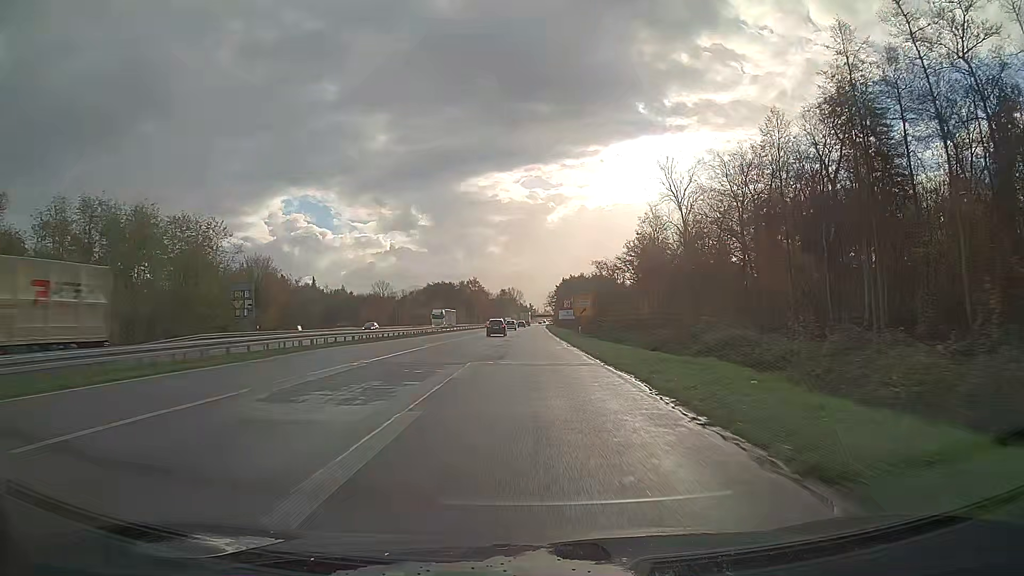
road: trunk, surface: asphalt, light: Day
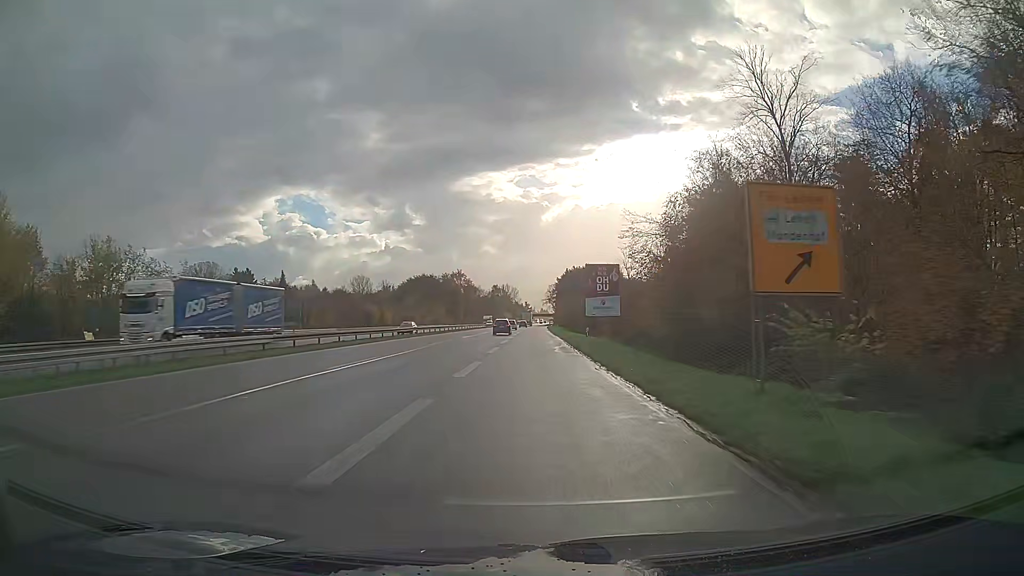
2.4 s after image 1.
(0.0, +53.7) m; 0°
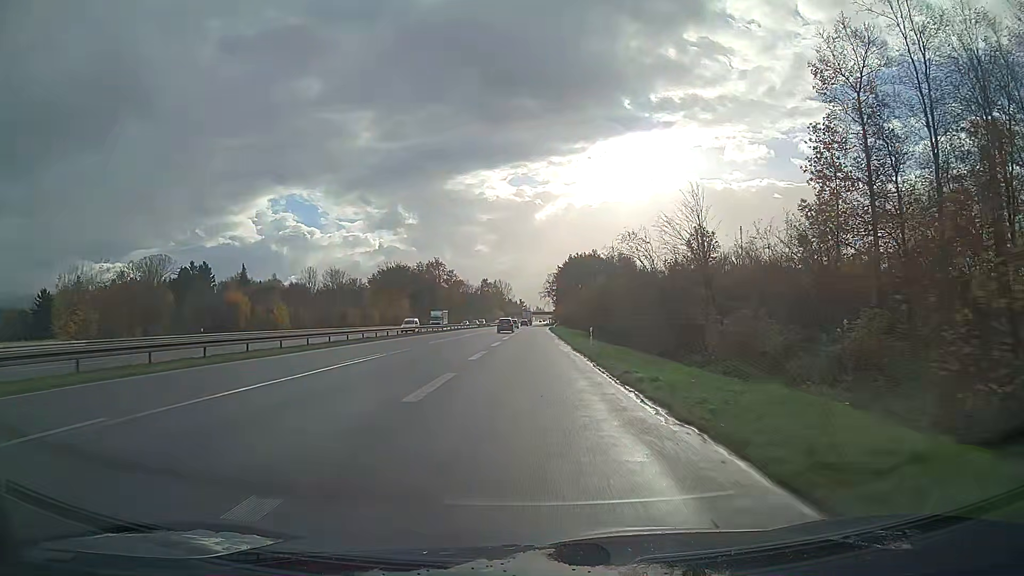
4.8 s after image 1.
(+0.2, +52.6) m; 0°
